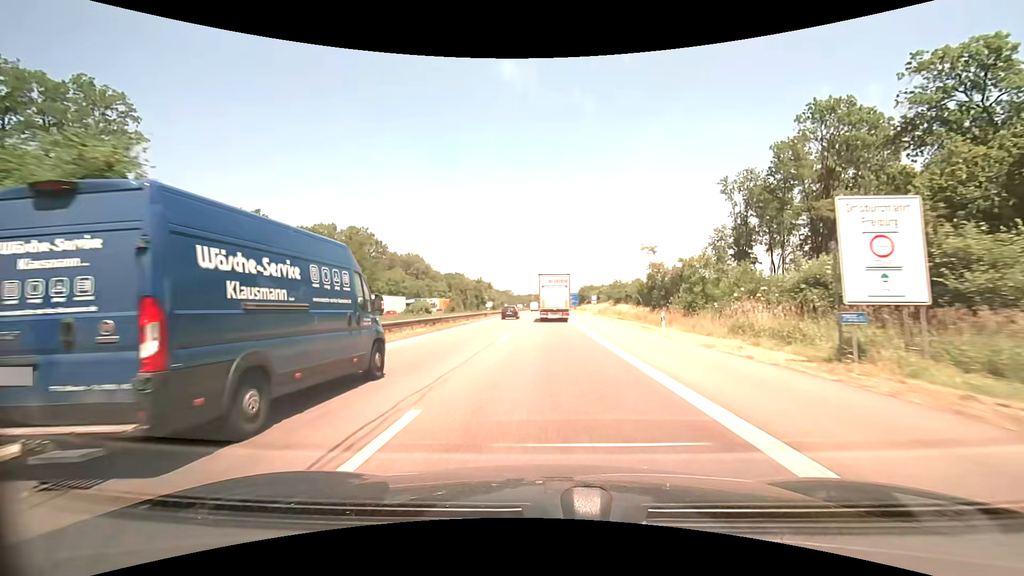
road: motorway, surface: asphalt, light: Day
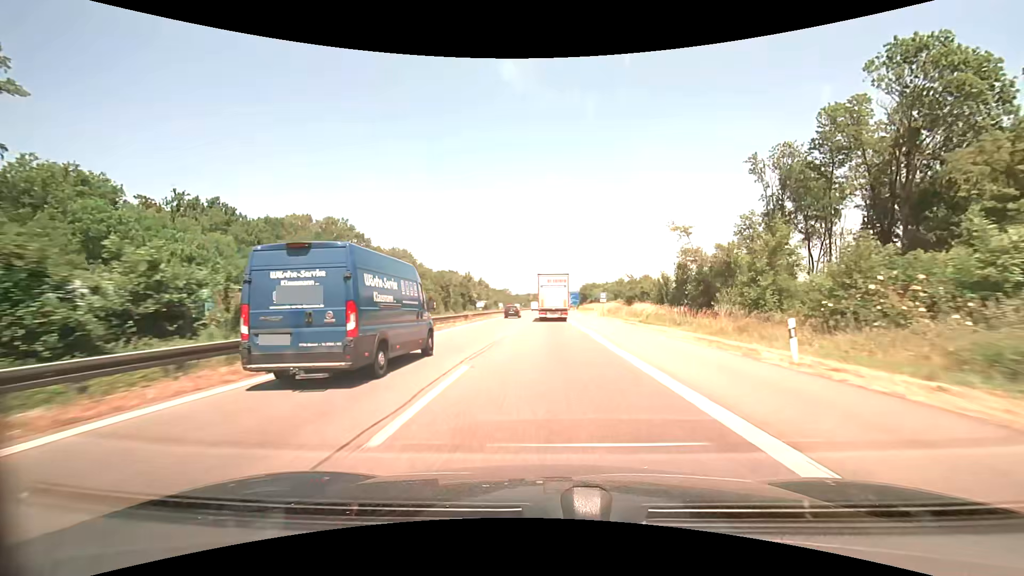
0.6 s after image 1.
(0.0, +13.1) m; 0°
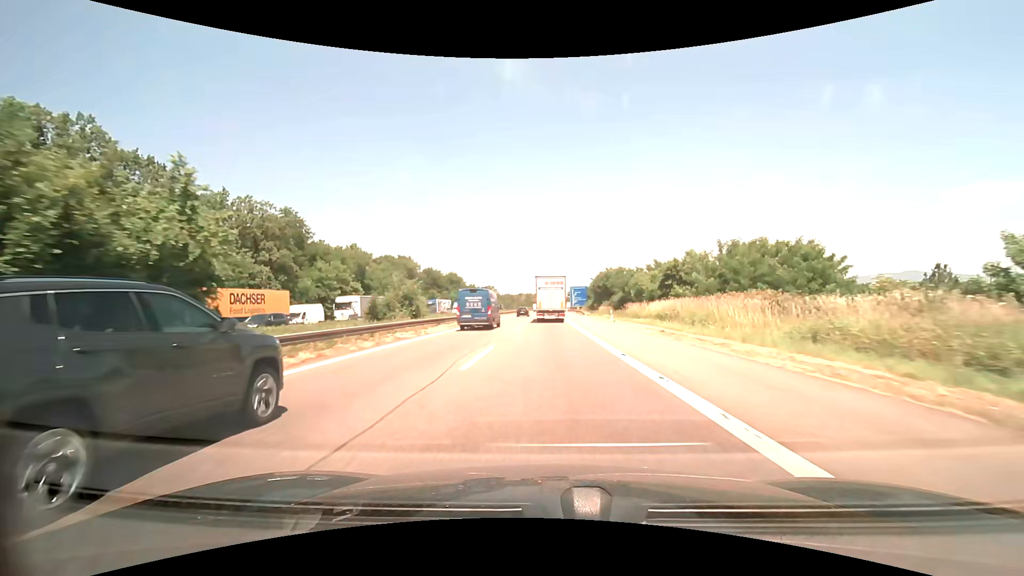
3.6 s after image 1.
(+0.3, +66.1) m; +1°
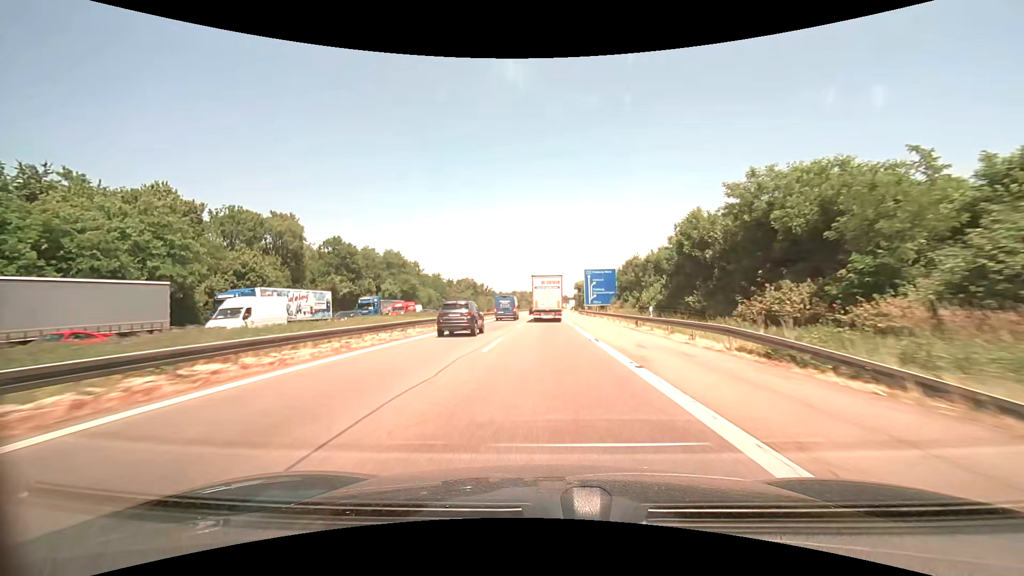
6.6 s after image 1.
(+0.3, +68.0) m; 0°
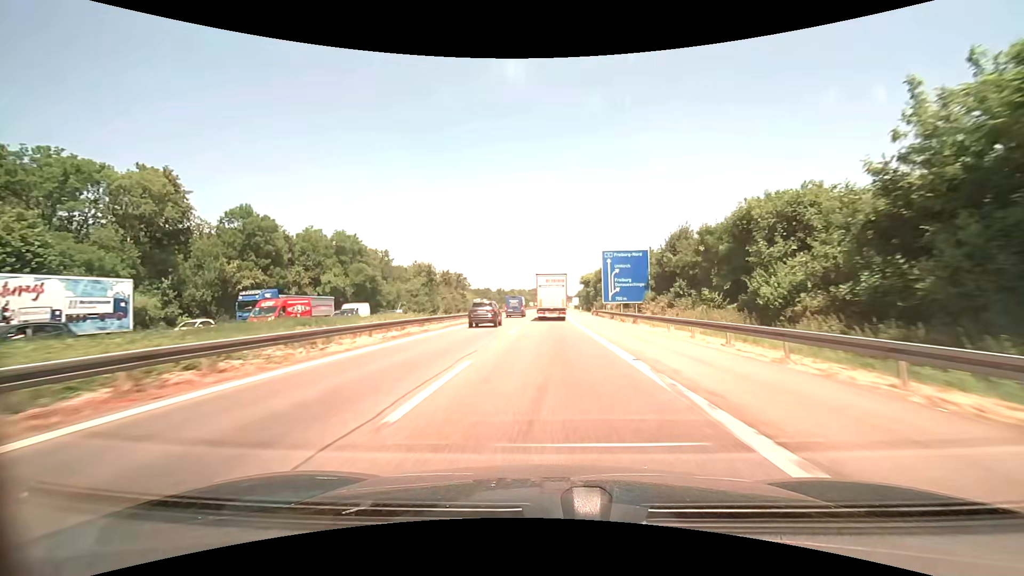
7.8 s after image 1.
(-0.1, +27.3) m; 0°
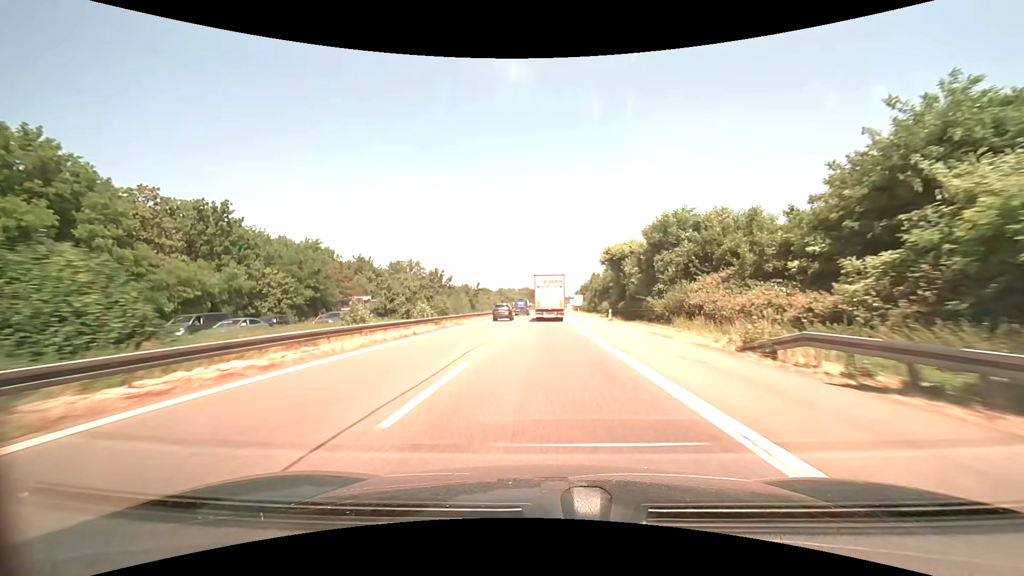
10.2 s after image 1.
(+0.3, +53.9) m; +1°
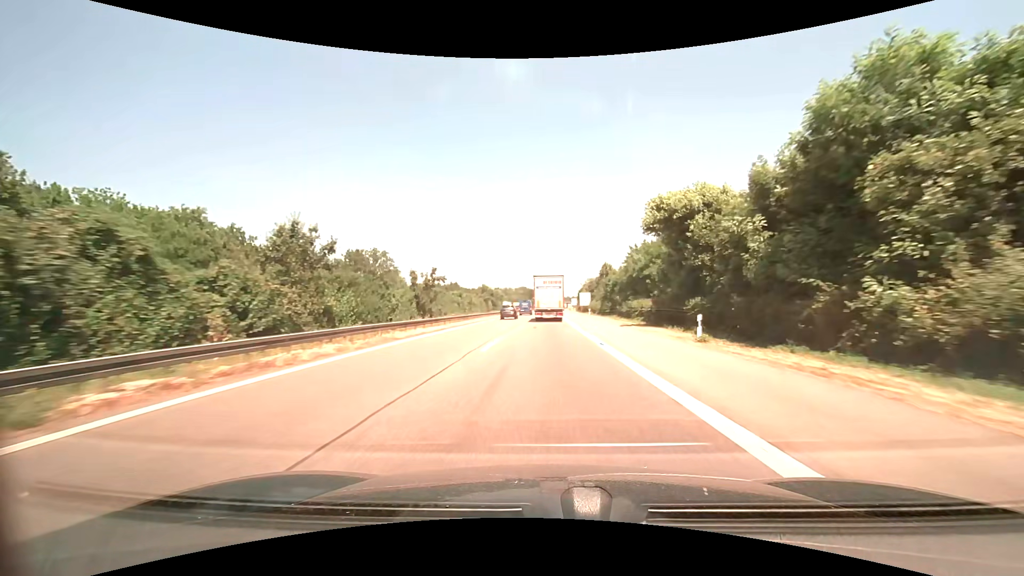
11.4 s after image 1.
(0.0, +26.5) m; 0°
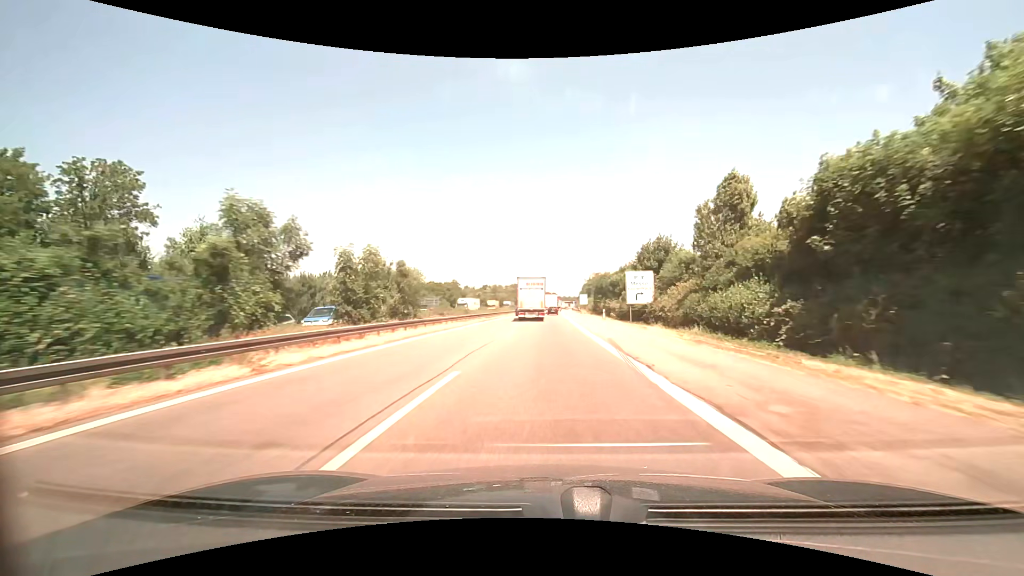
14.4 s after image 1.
(+0.3, +64.9) m; +1°
(0, +10) (0, +20) (0, +30) (0, +40) (0, +50) (+1, +60) (+1, +70) (+1, +80) (+1, +90) (+1, +100) m
